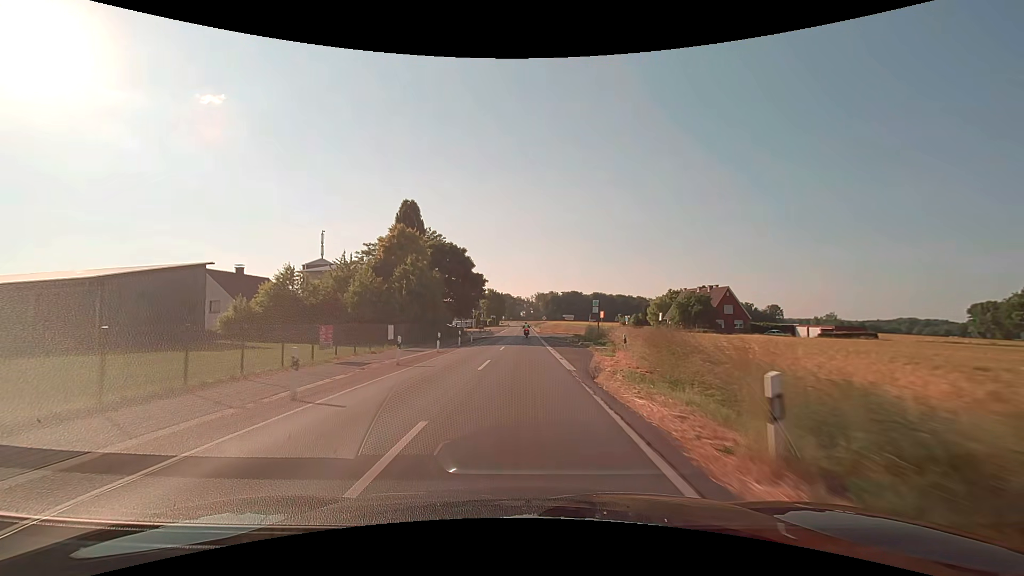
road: secondary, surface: asphalt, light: Day
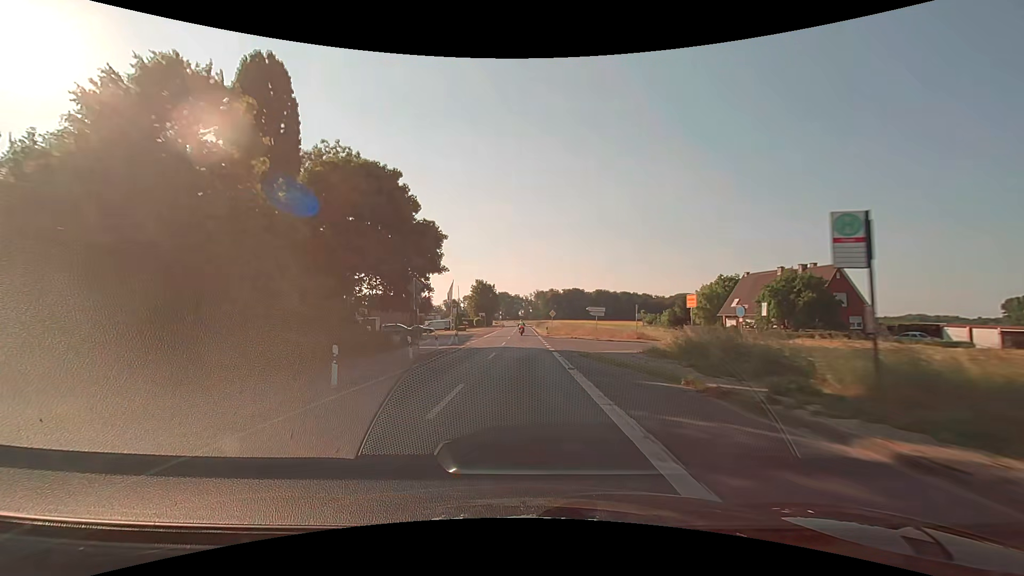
(+0.2, +32.0) m; 0°
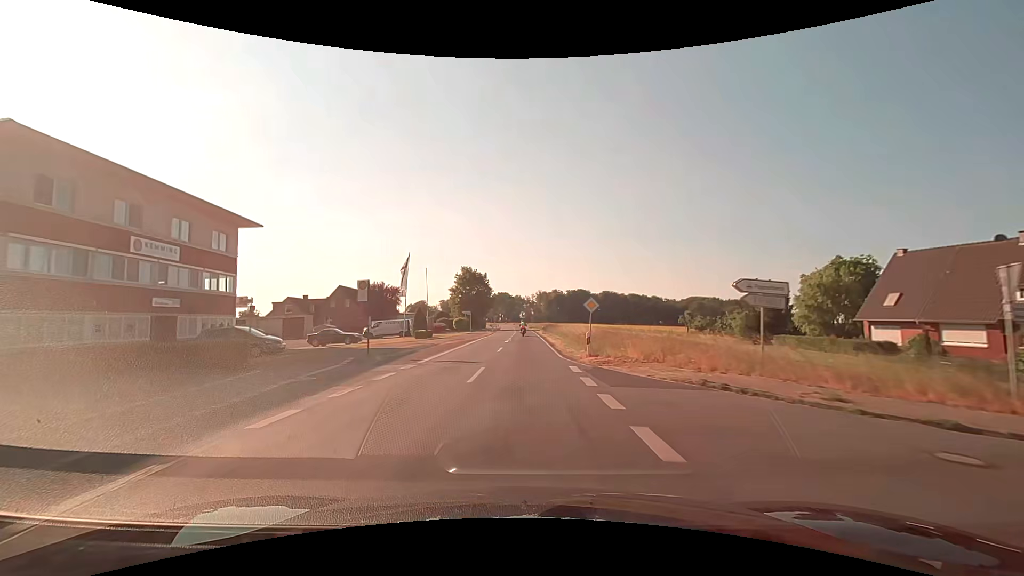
(0.0, +31.9) m; 0°
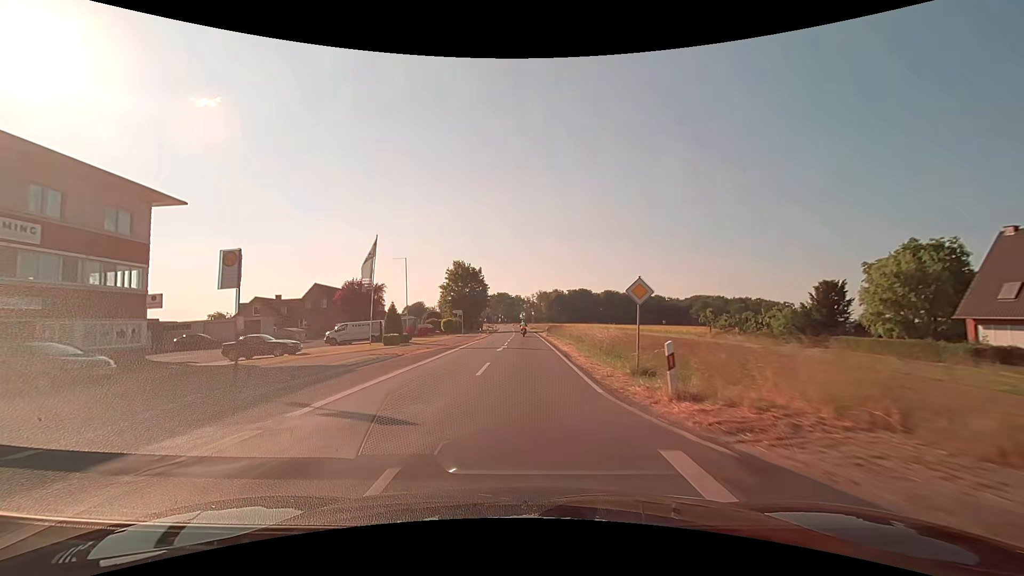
(0.0, +10.6) m; 0°
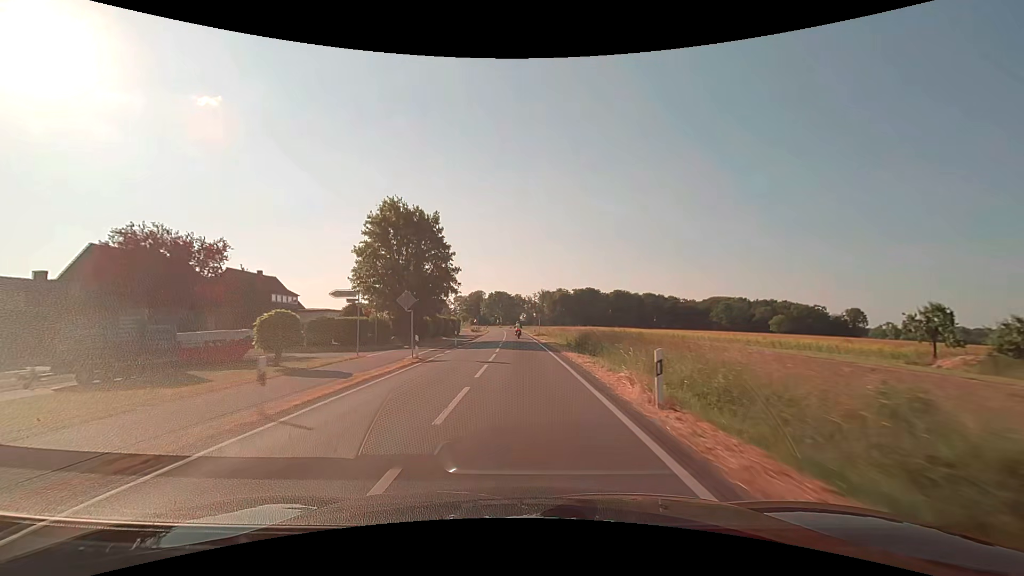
(+0.1, +42.5) m; 0°
(0, +10) (0, +20) (0, +30) (0, +40) (0, +50) (-1, +60) (-1, +70) (-1, +80) (-2, +90) (-2, +100) m
